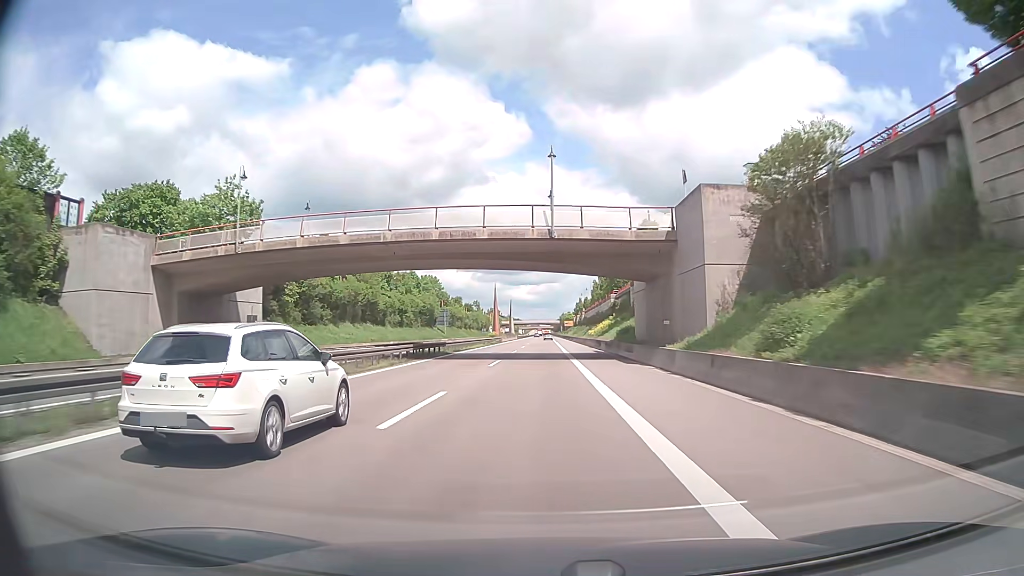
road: trunk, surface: asphalt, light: Day
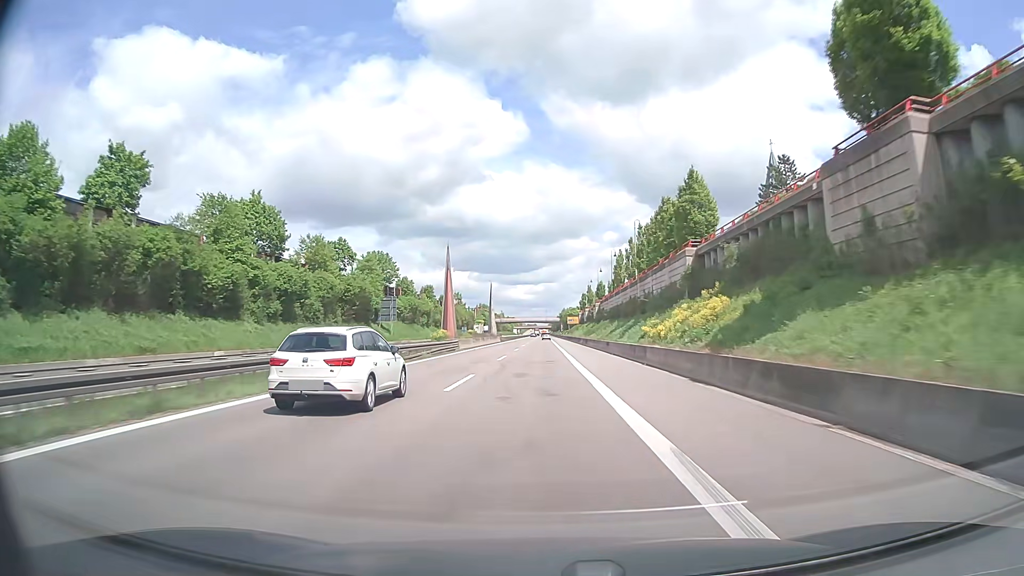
(0.0, +48.2) m; 0°
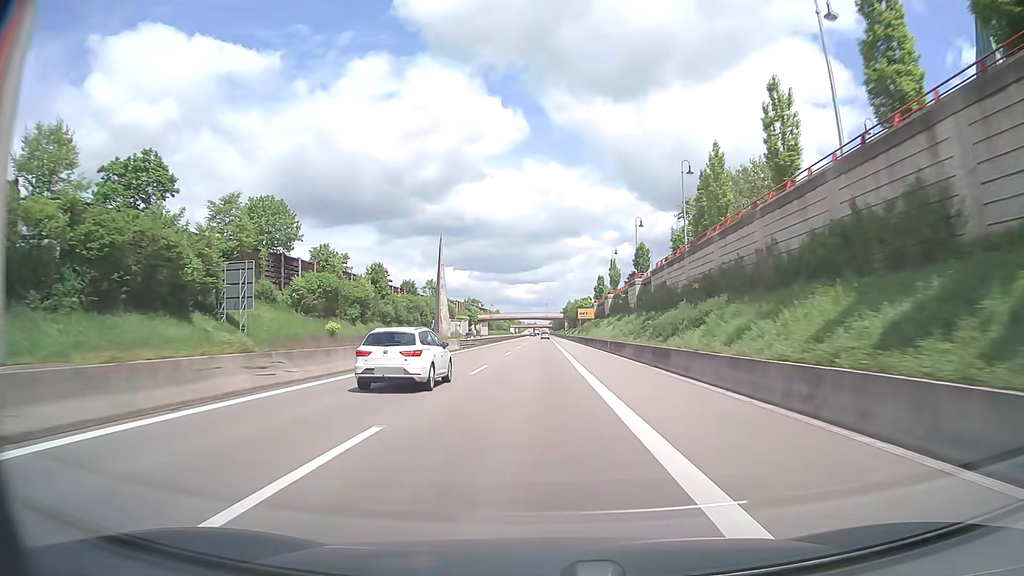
(-0.1, +48.6) m; 0°
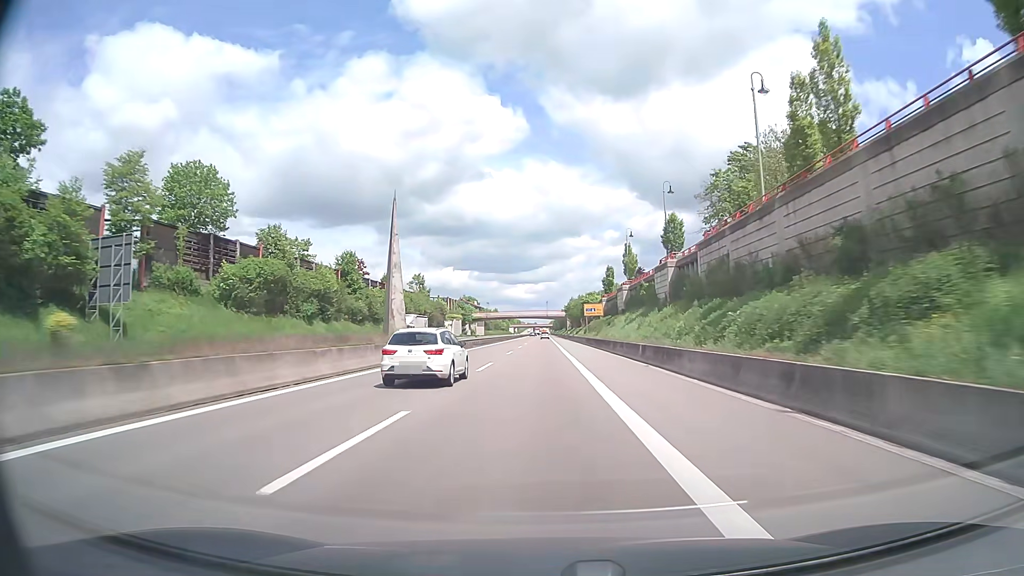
(0.0, +16.2) m; 0°
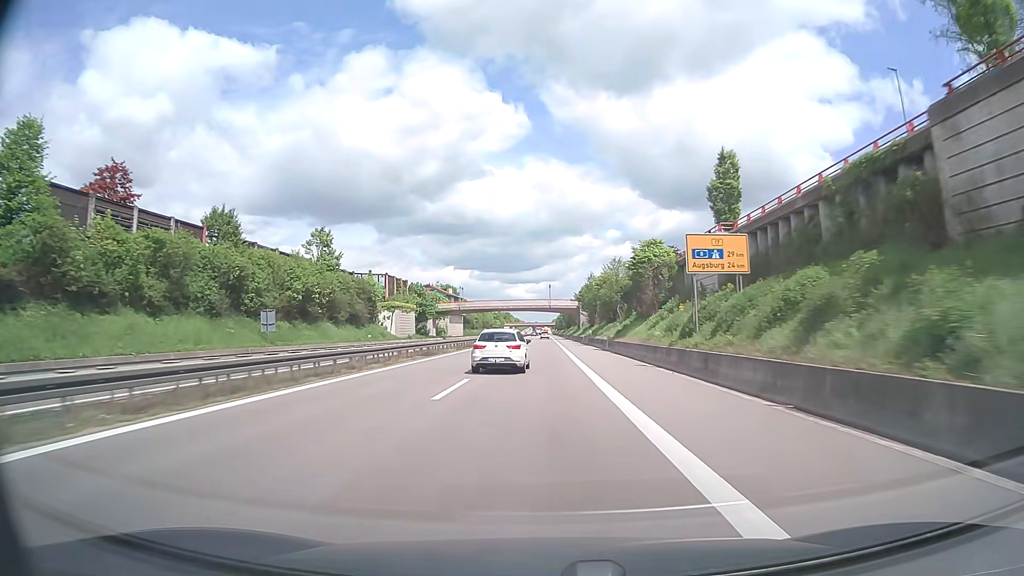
(0.0, +64.5) m; 0°
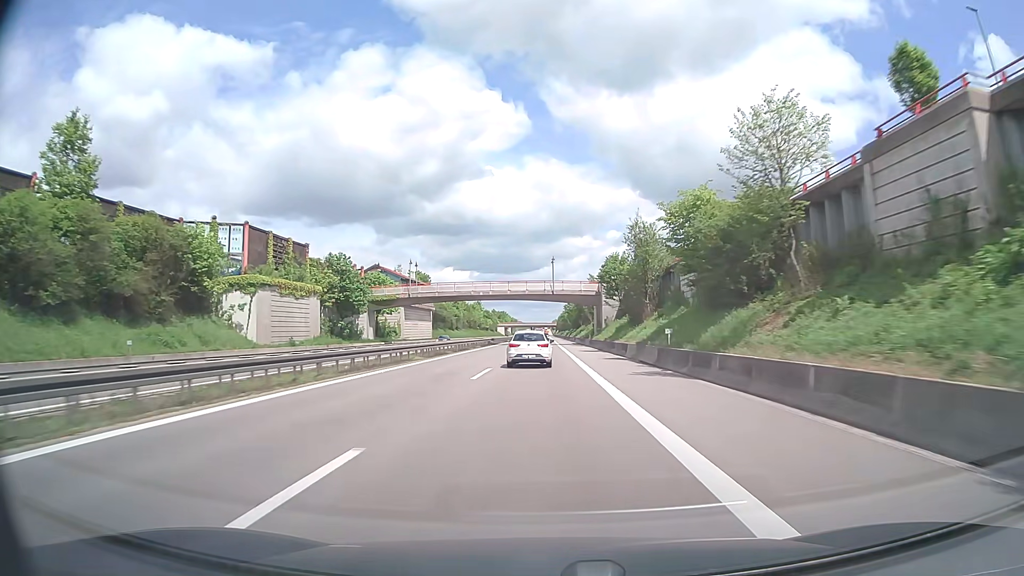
(0.0, +48.2) m; 0°
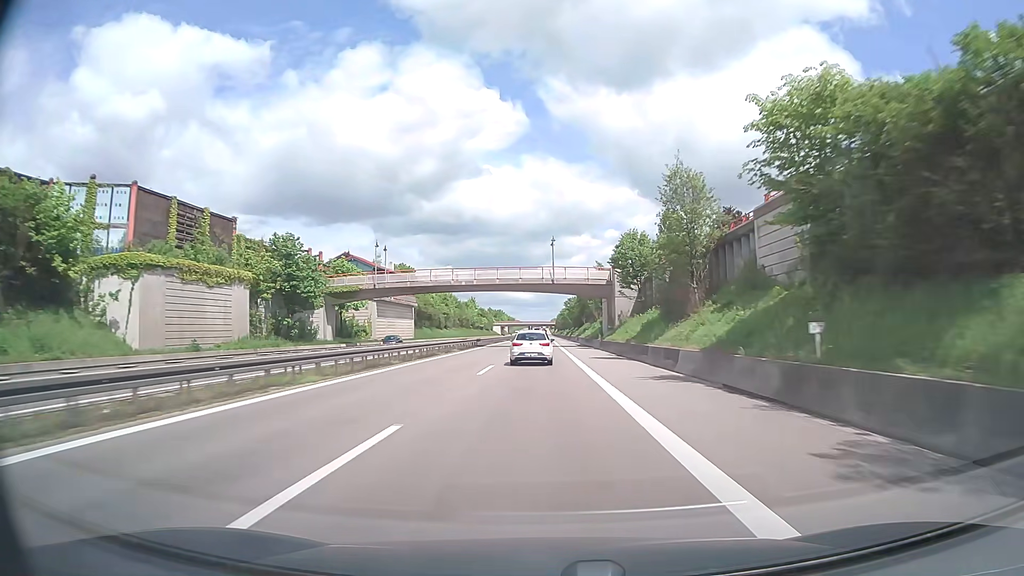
(0.0, +16.0) m; 0°
